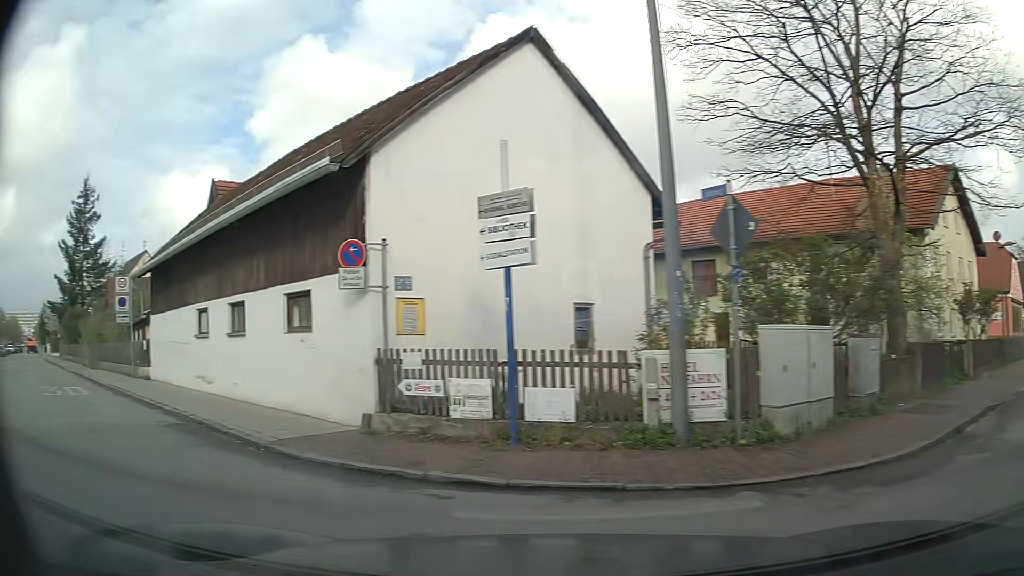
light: Day
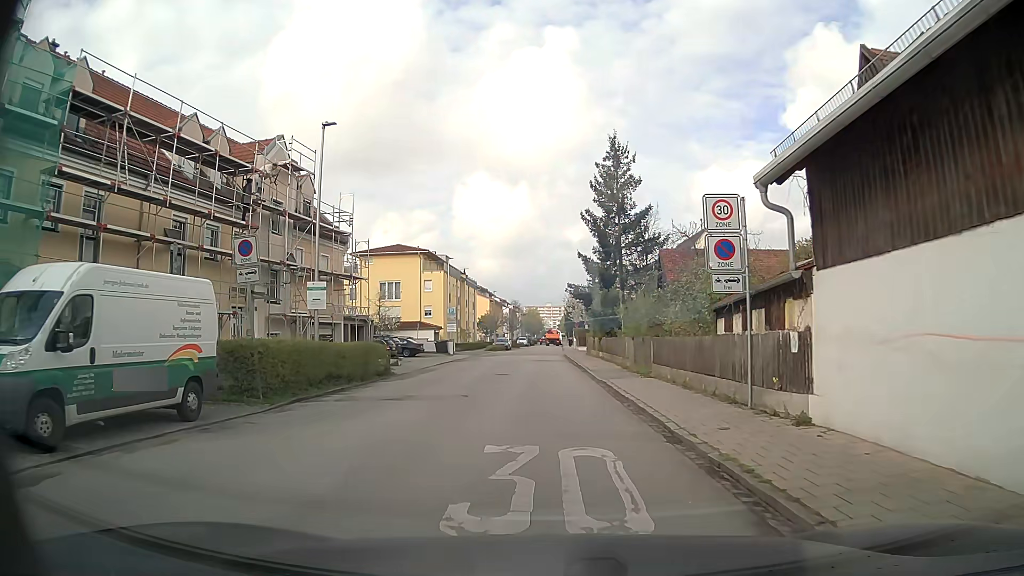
(-8.2, +11.6) m; -48°
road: residential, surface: asphalt
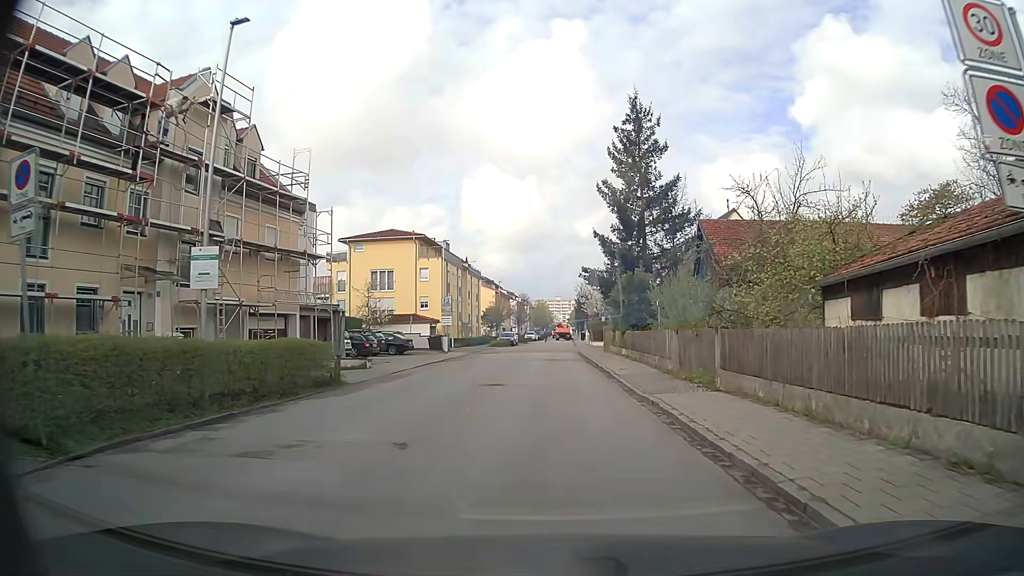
(+0.1, +8.0) m; 0°
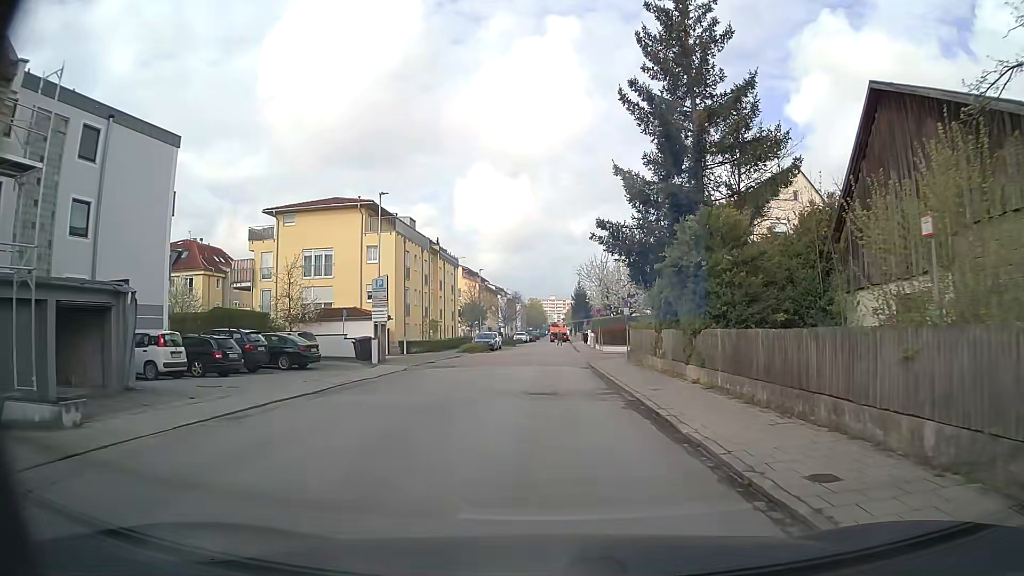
(+0.2, +18.0) m; +1°
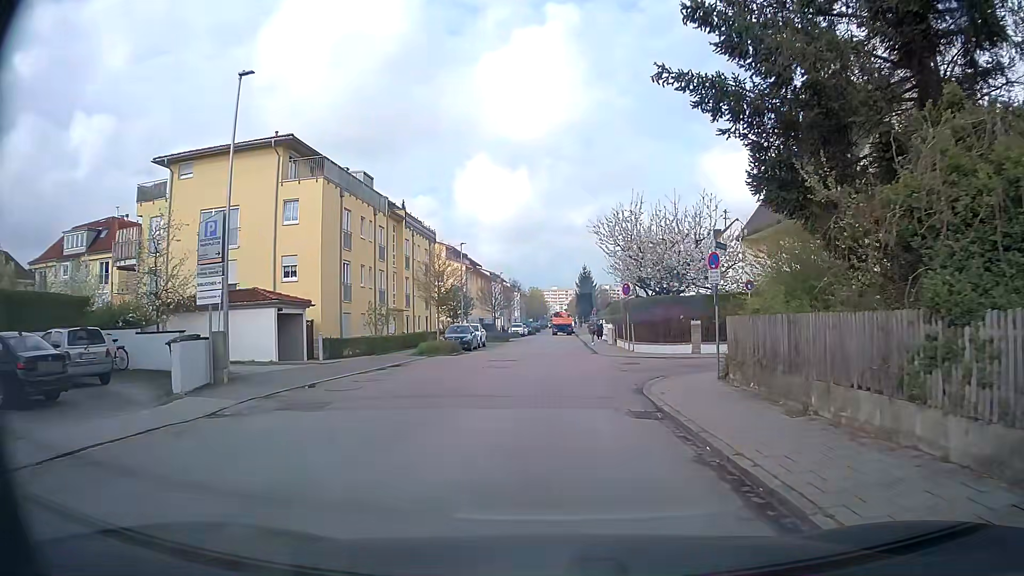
(0.0, +16.3) m; -1°
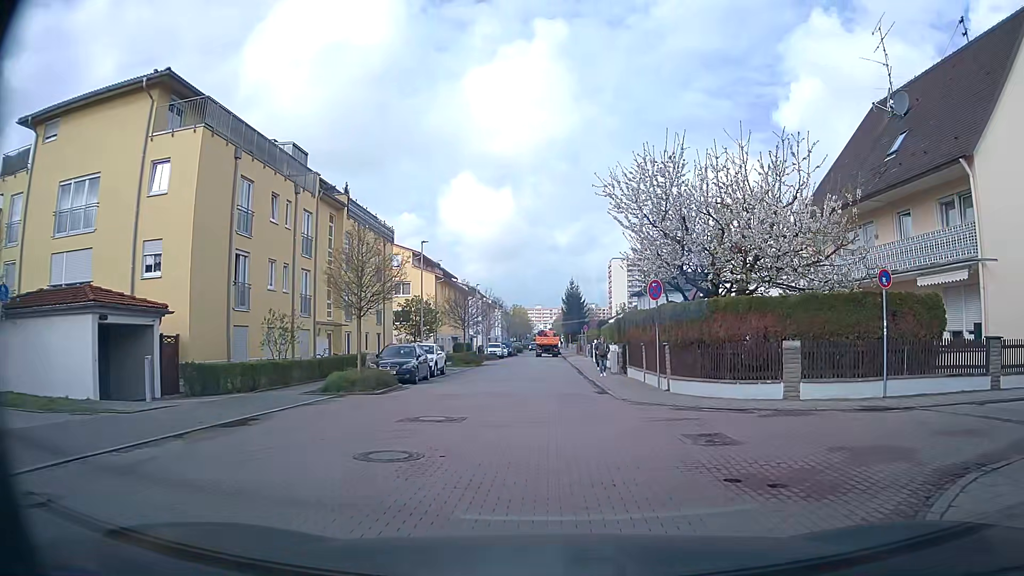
(+0.2, +11.5) m; +3°
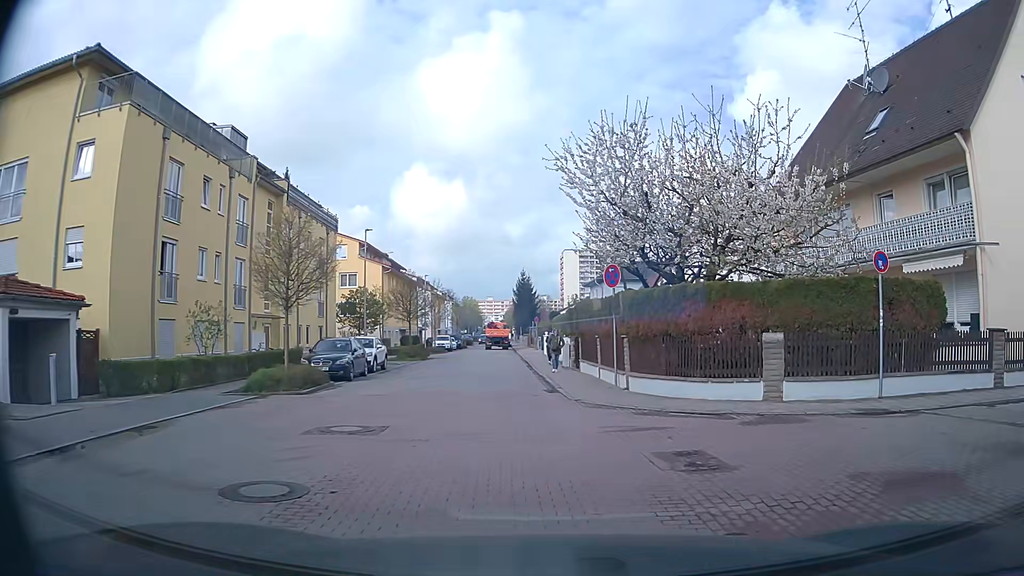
(0.0, +2.0) m; +5°
